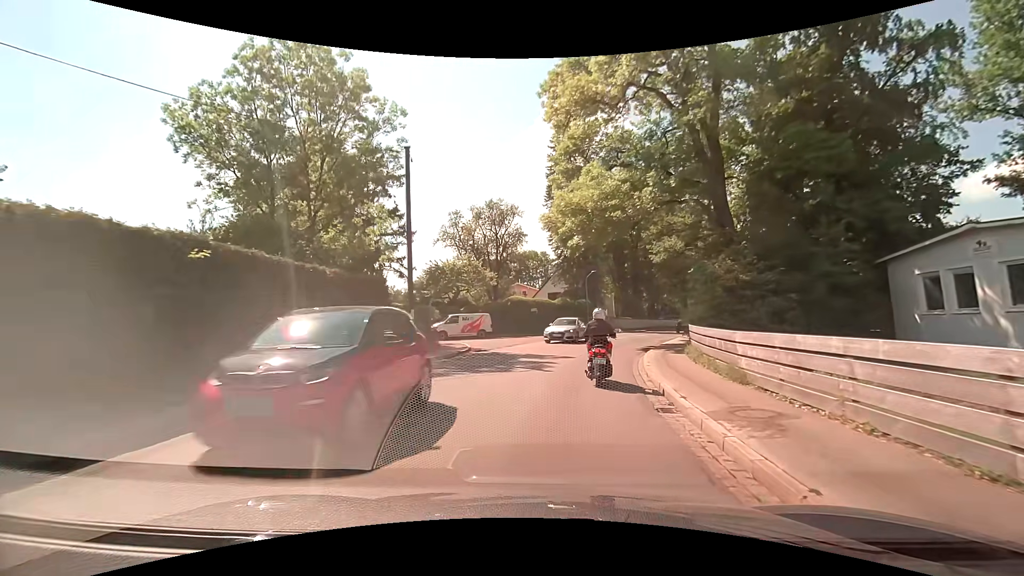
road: secondary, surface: asphalt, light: Day
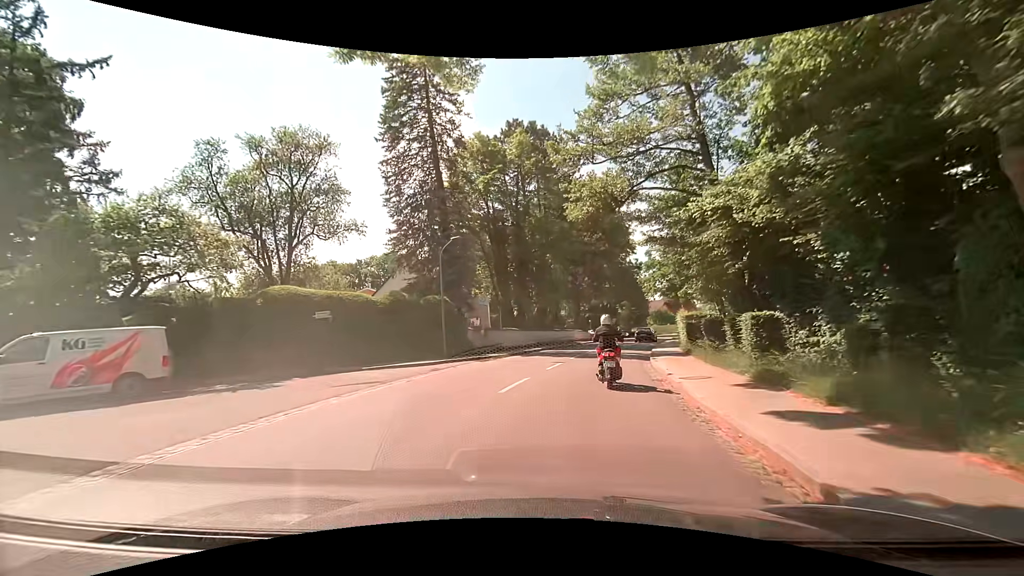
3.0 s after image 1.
(+2.6, +23.2) m; +15°
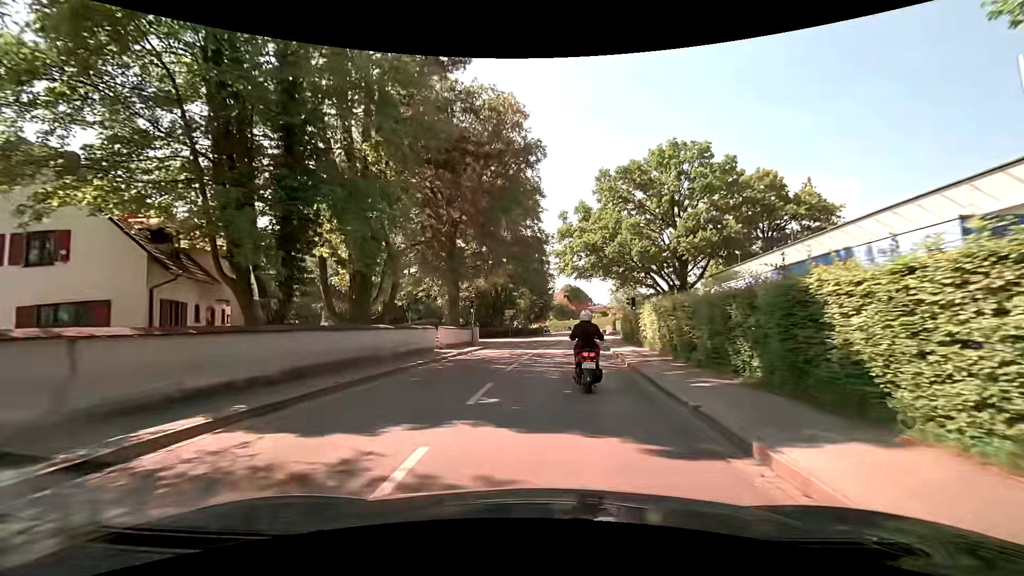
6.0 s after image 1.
(+2.7, +25.7) m; +12°
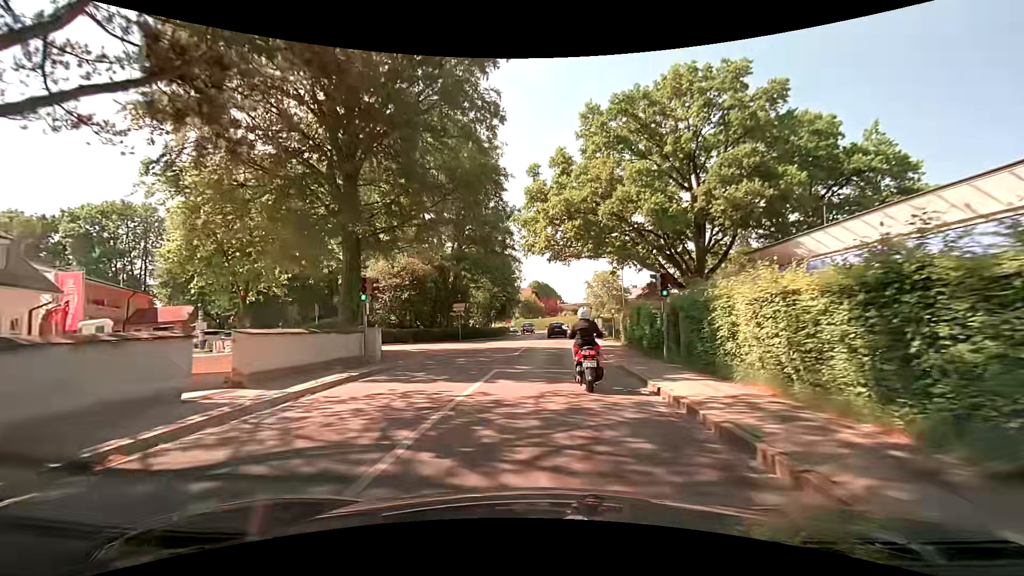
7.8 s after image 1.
(+0.3, +15.2) m; +2°
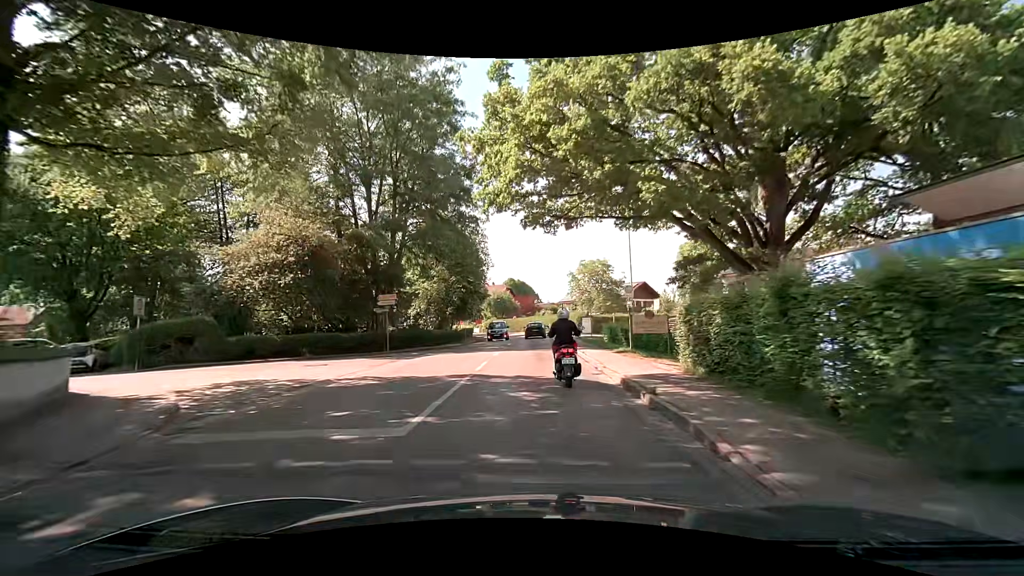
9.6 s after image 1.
(+0.4, +14.9) m; +3°
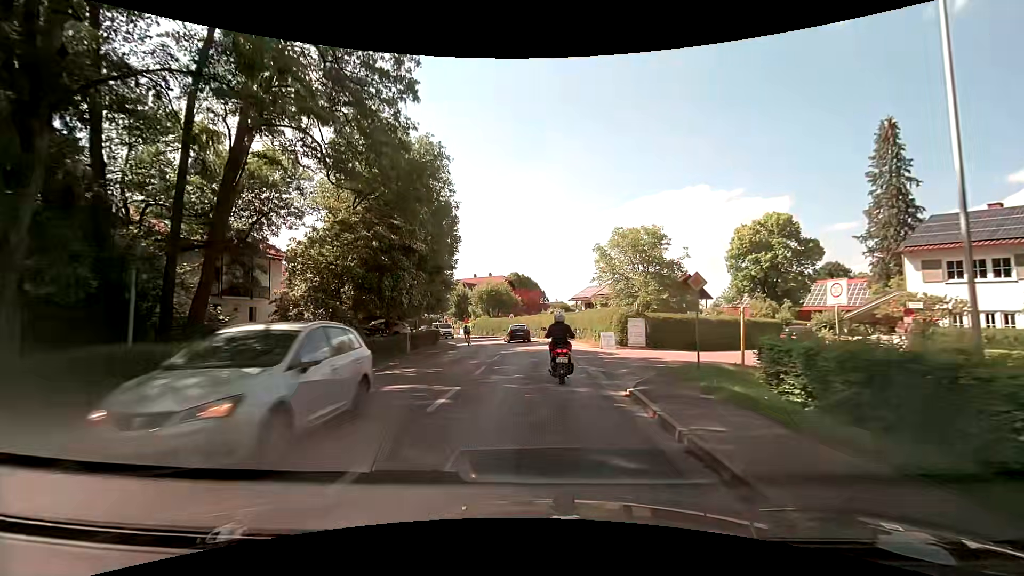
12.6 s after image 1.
(0.0, +24.6) m; -1°
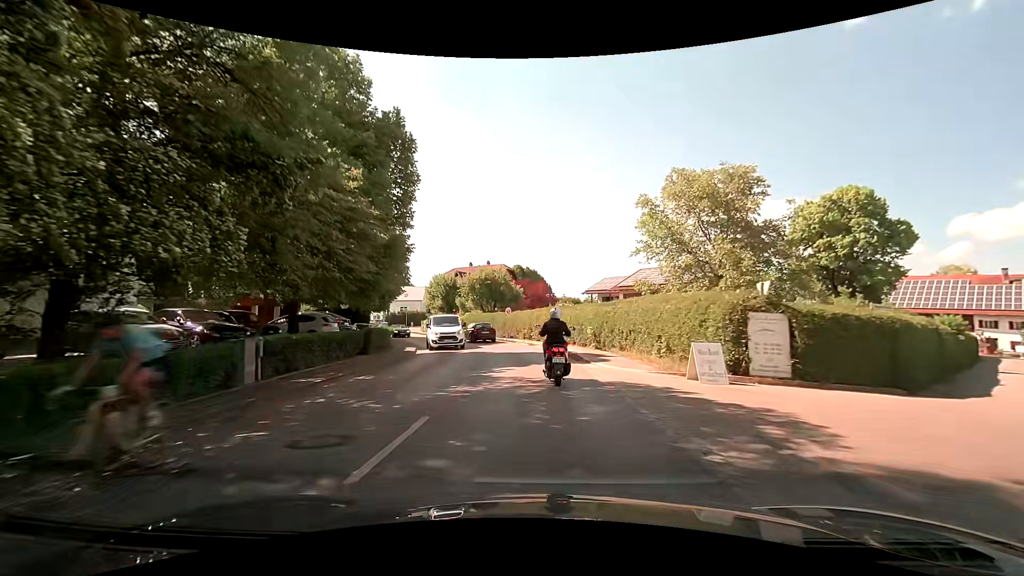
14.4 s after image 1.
(+0.1, +15.8) m; 0°
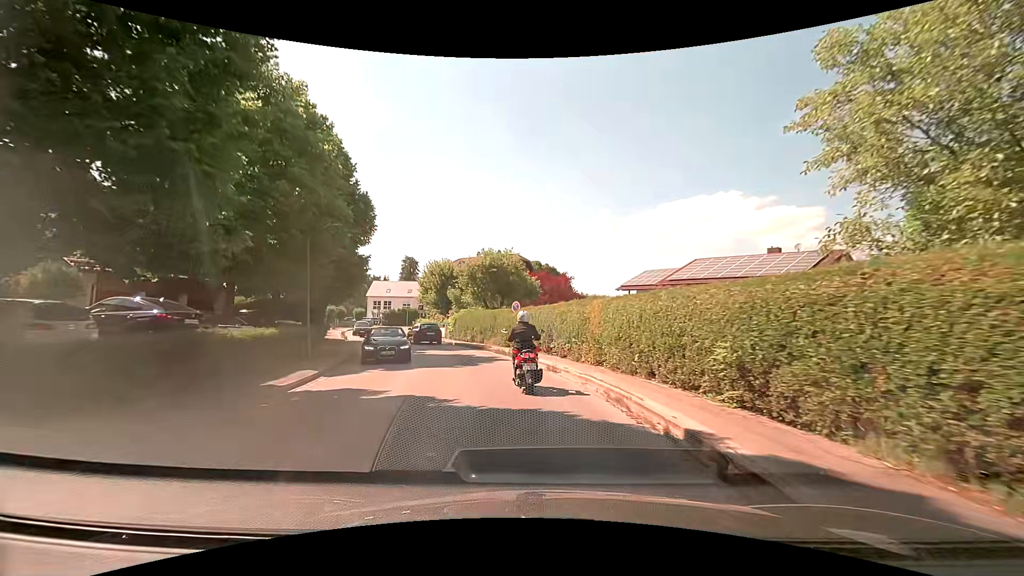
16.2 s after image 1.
(-0.3, +15.1) m; -3°
(0, +10) (-2, +20) (-5, +29) (-8, +39) (-12, +48) (-15, +57) (-18, +67) (-20, +77) (-20, +87) (-18, +97) m
